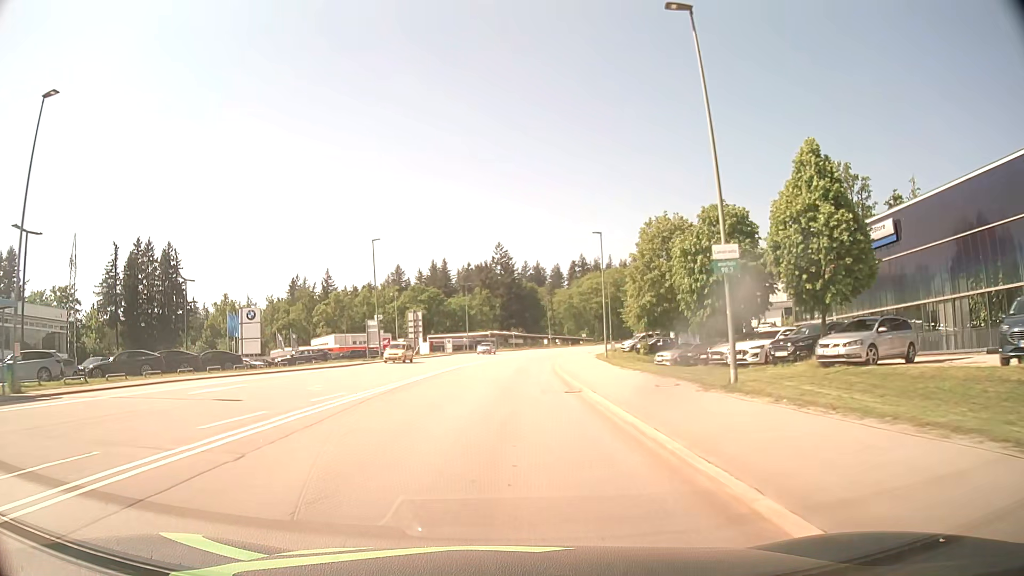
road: secondary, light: Day
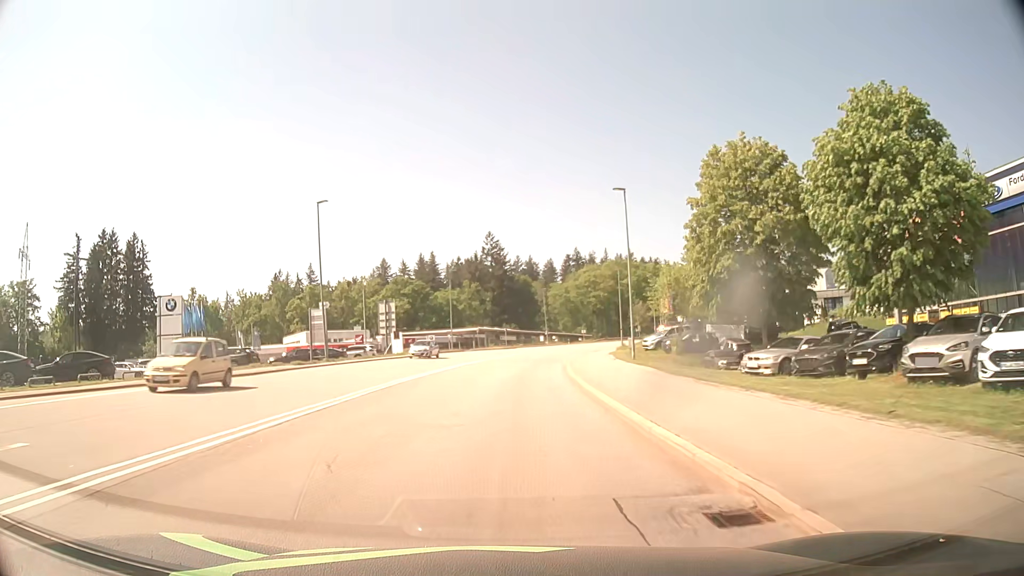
(0.0, +15.1) m; +1°
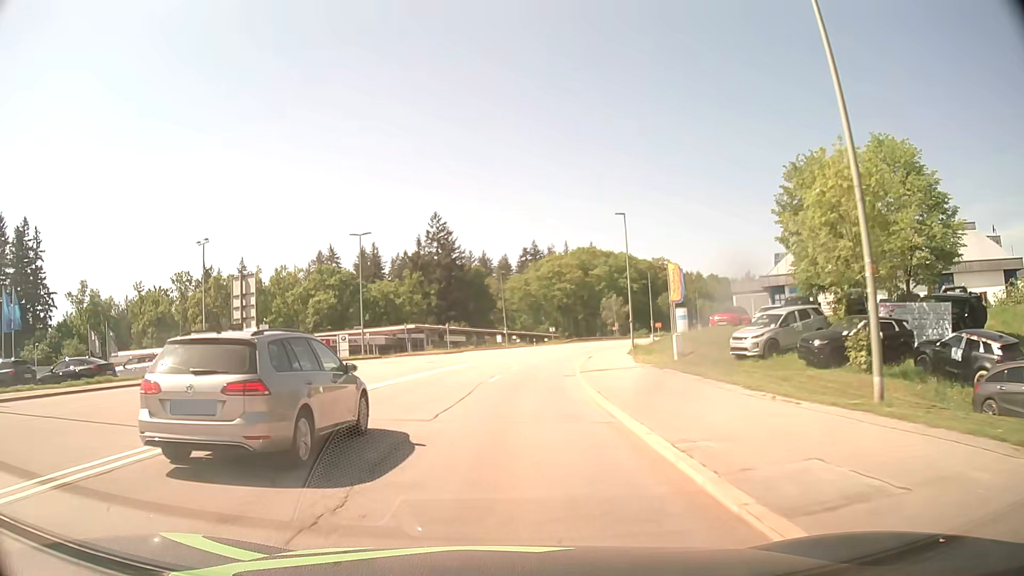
(+0.9, +30.6) m; +4°
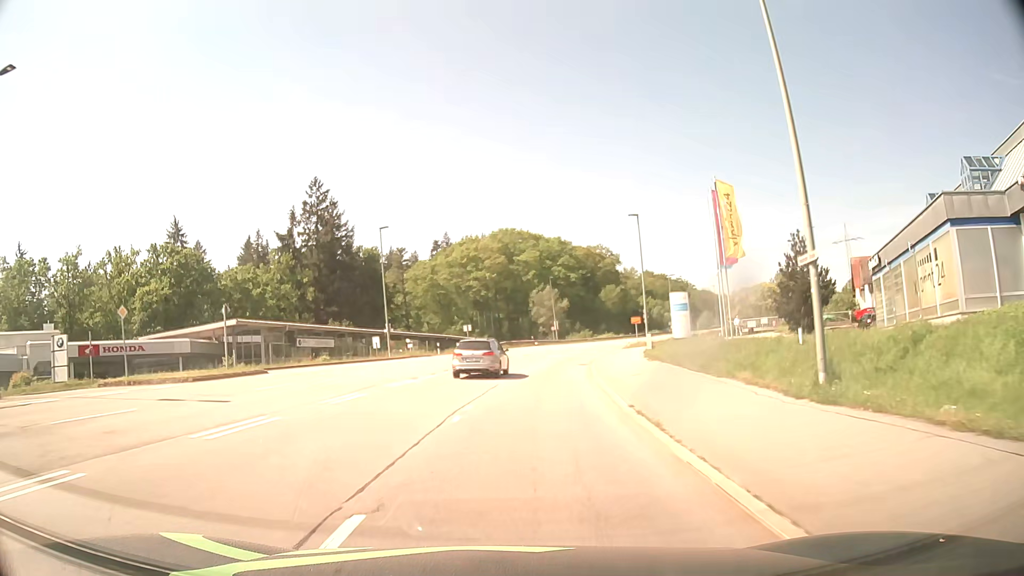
(+2.1, +38.6) m; +7°
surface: asphalt
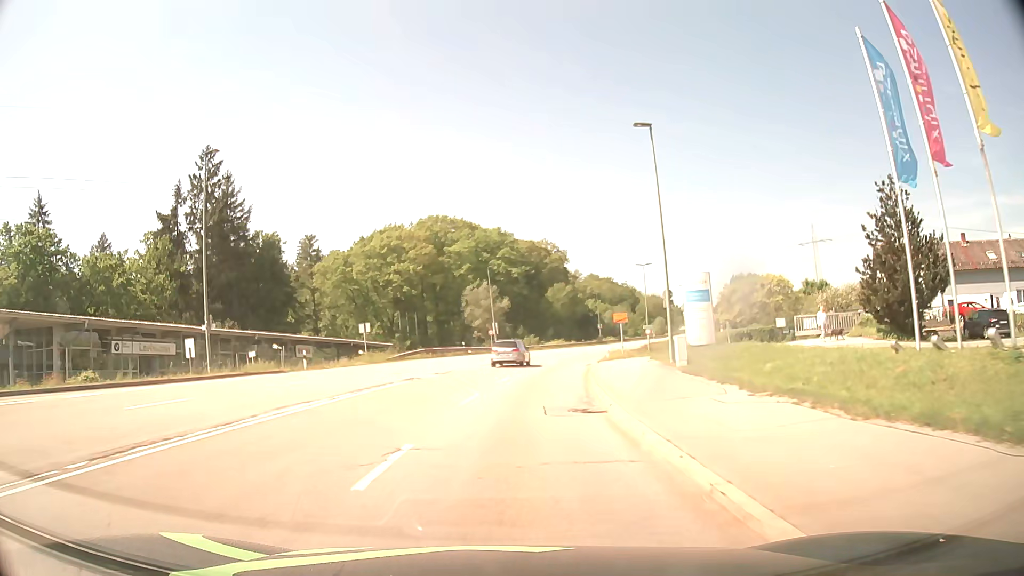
(+1.2, +23.2) m; +6°
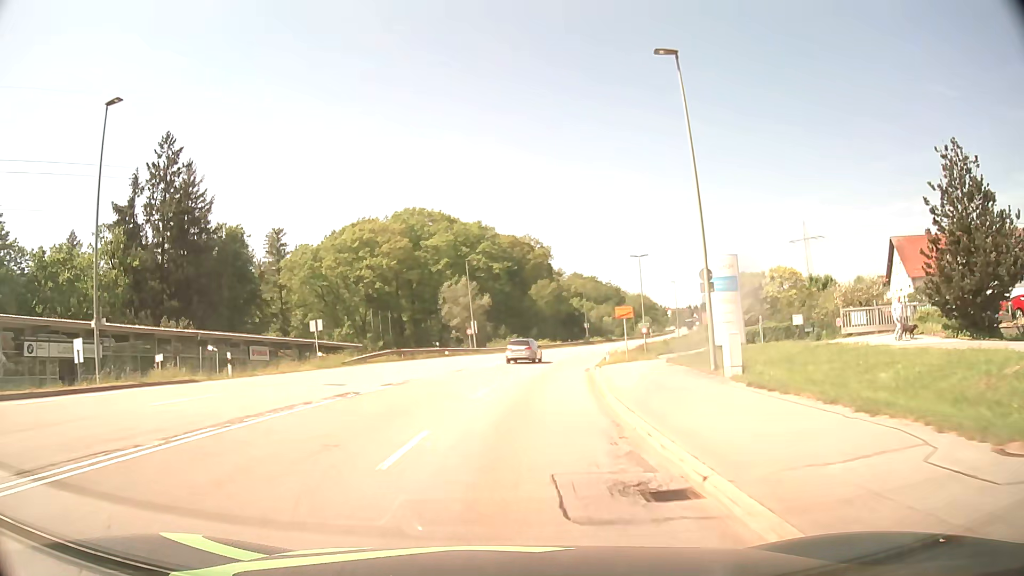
(+0.1, +7.8) m; +1°
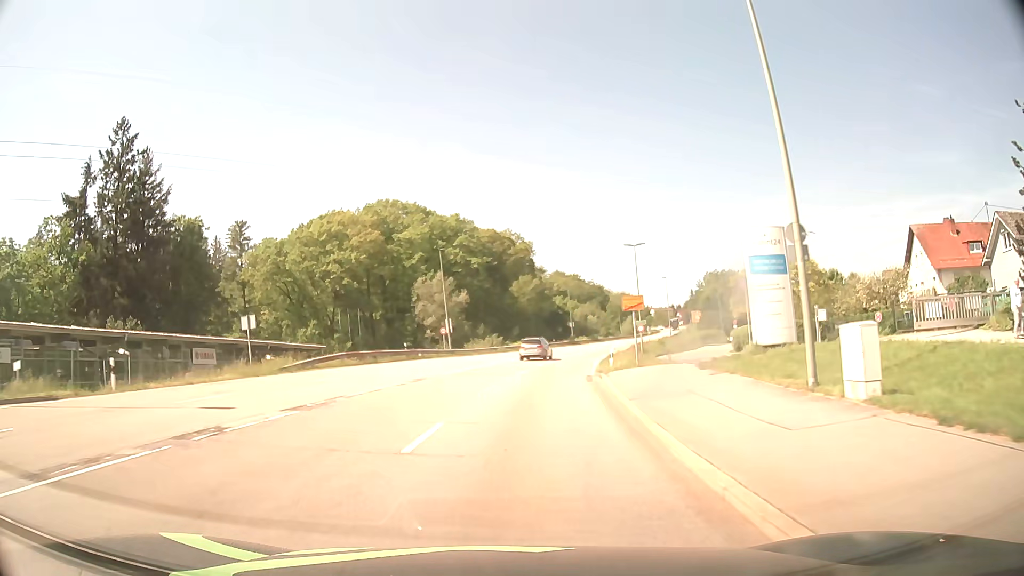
(+0.1, +7.8) m; +2°
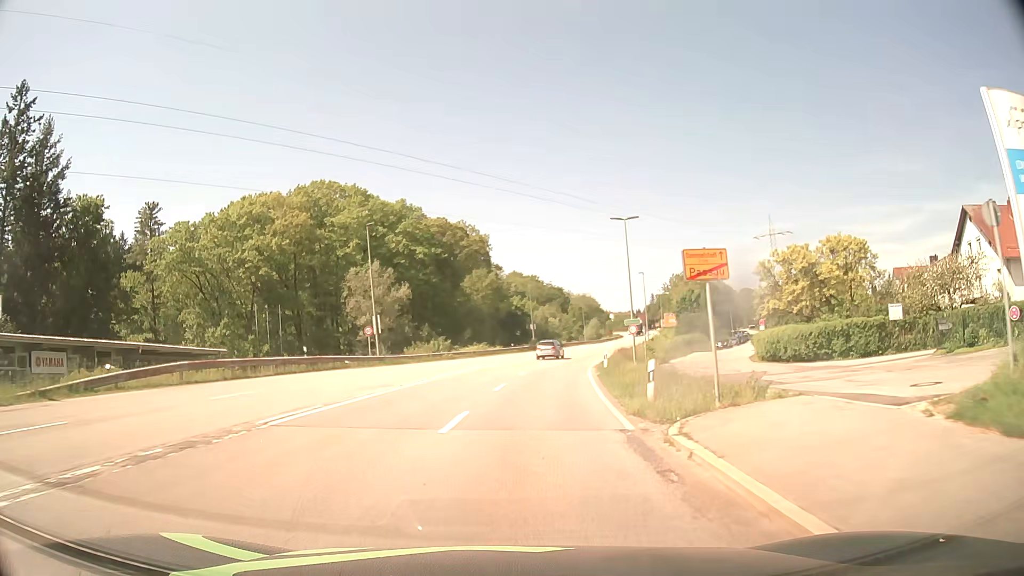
(+0.5, +15.5) m; +4°
(0, +10) (+1, +20) (+2, +30) (+3, +40) (+5, +50) (+7, +59) (+10, +69) (+12, +79) (+15, +88) (+17, +98) m
